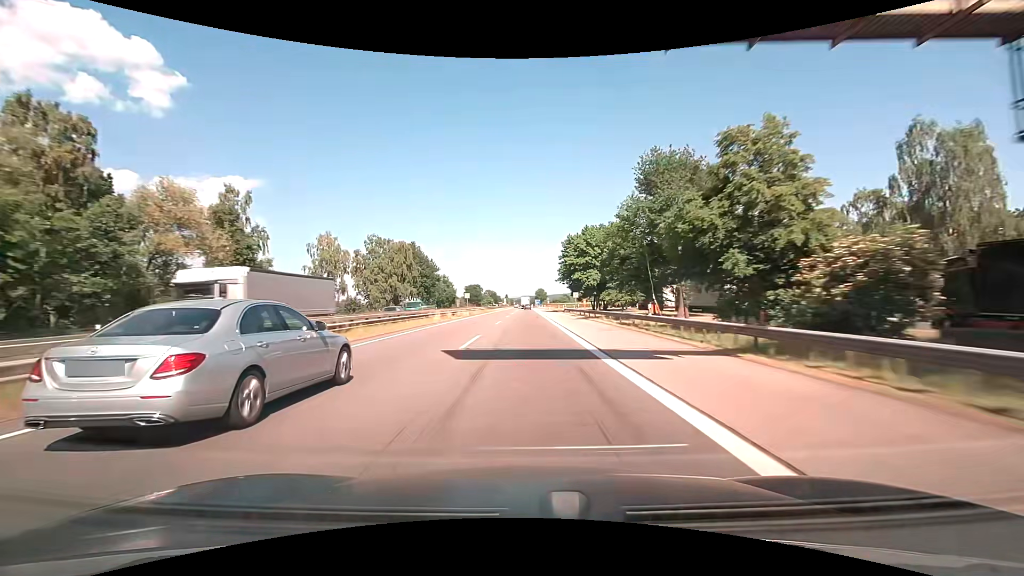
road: motorway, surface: asphalt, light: Day
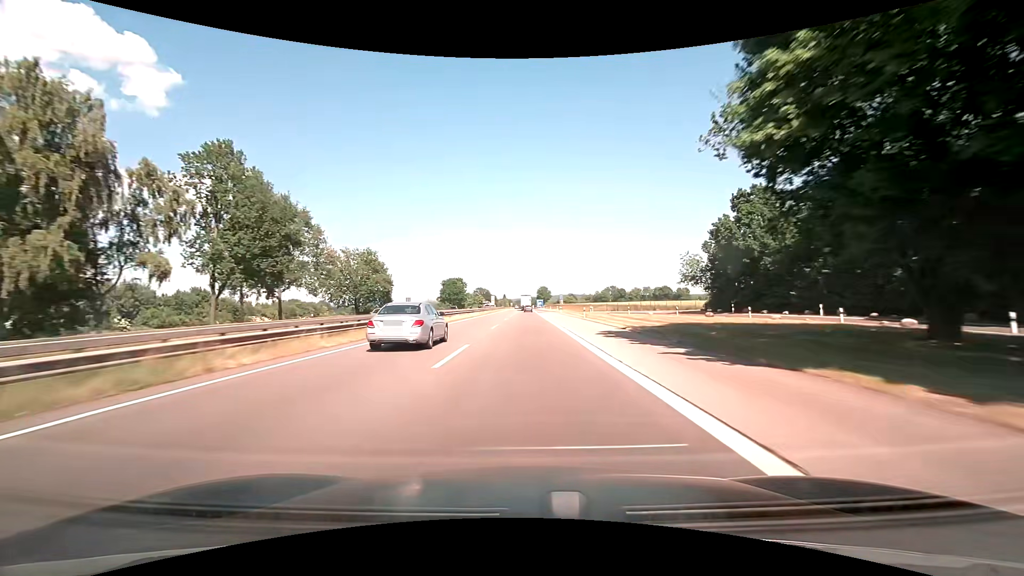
(+0.1, +75.4) m; 0°
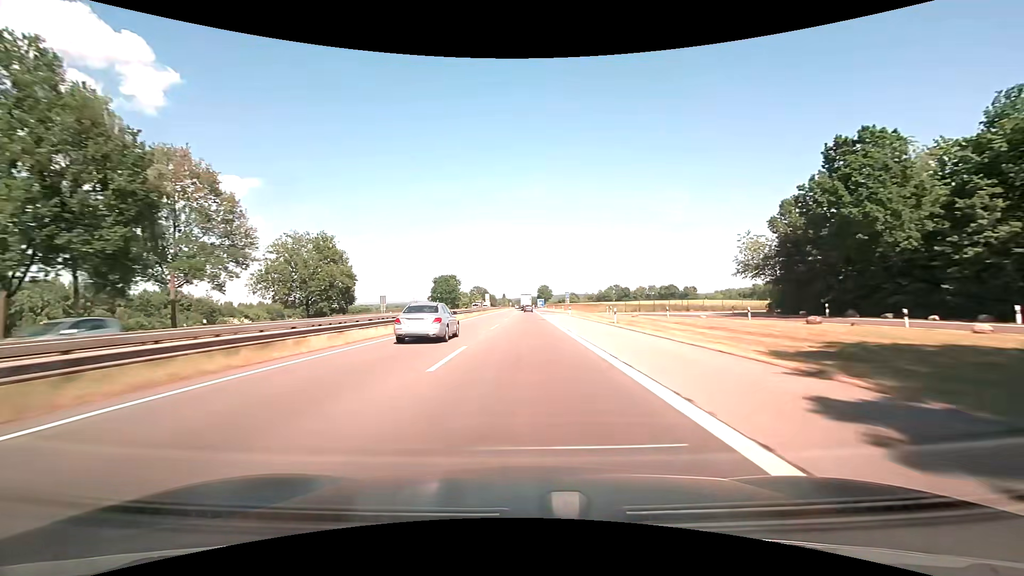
(0.0, +18.2) m; +1°
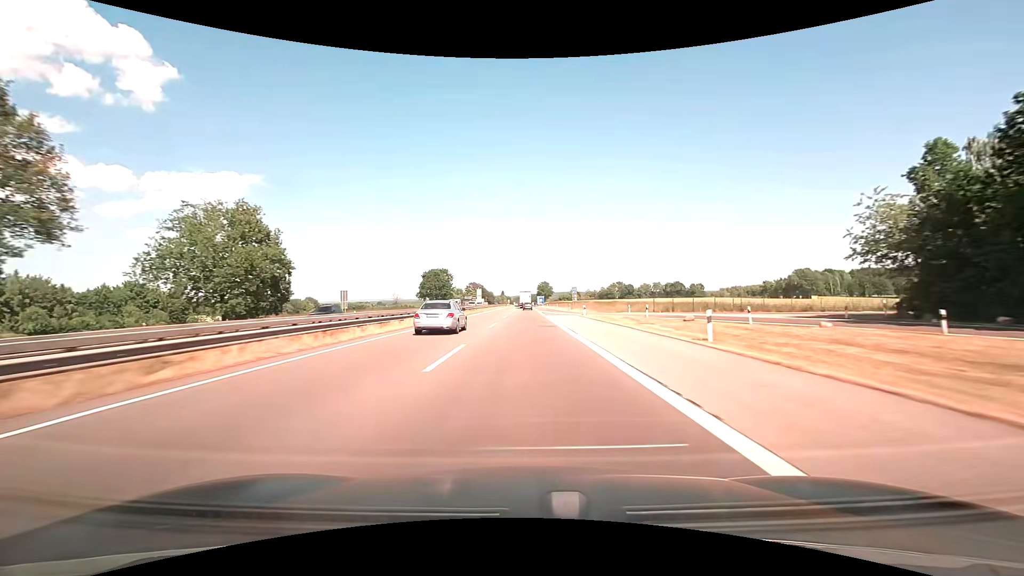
(-0.2, +17.8) m; -1°
